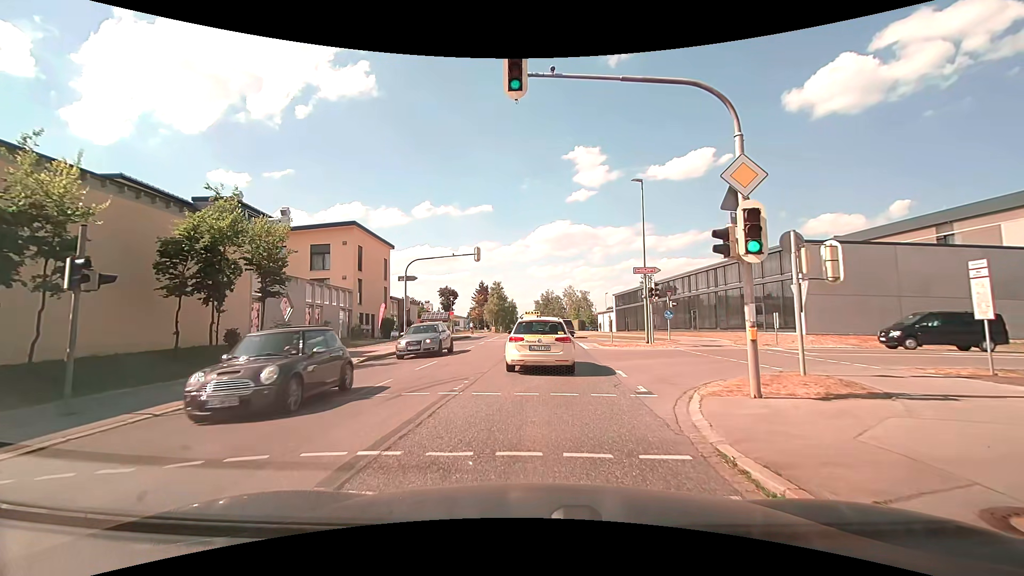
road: secondary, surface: asphalt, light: Day
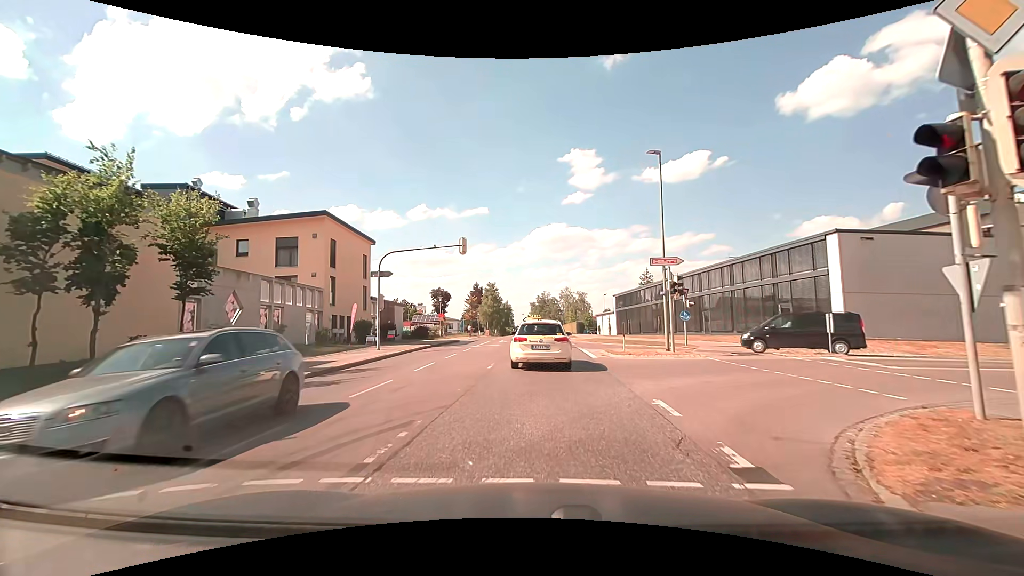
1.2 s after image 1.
(0.0, +5.0) m; 0°
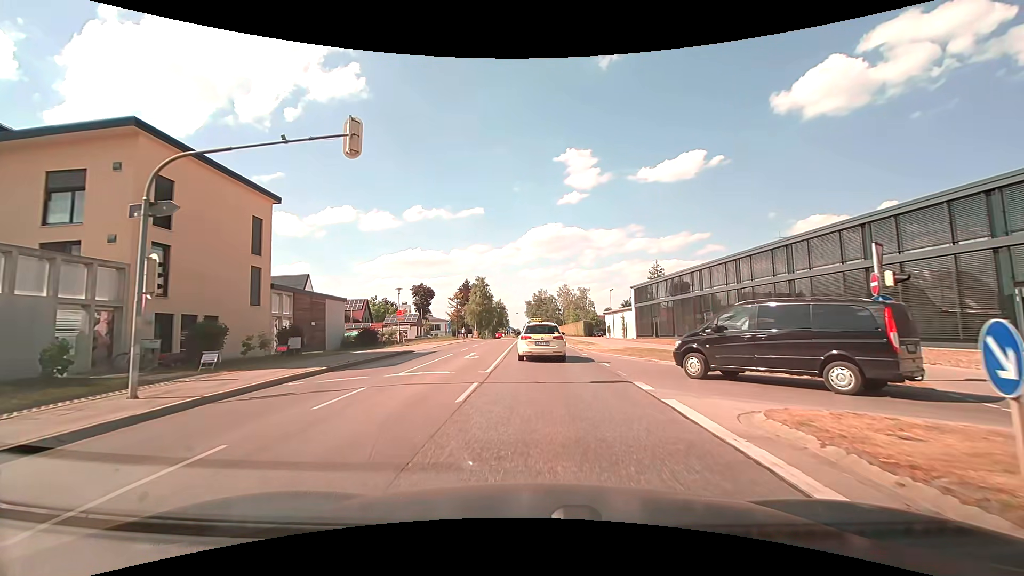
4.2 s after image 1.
(+0.2, +17.8) m; +1°
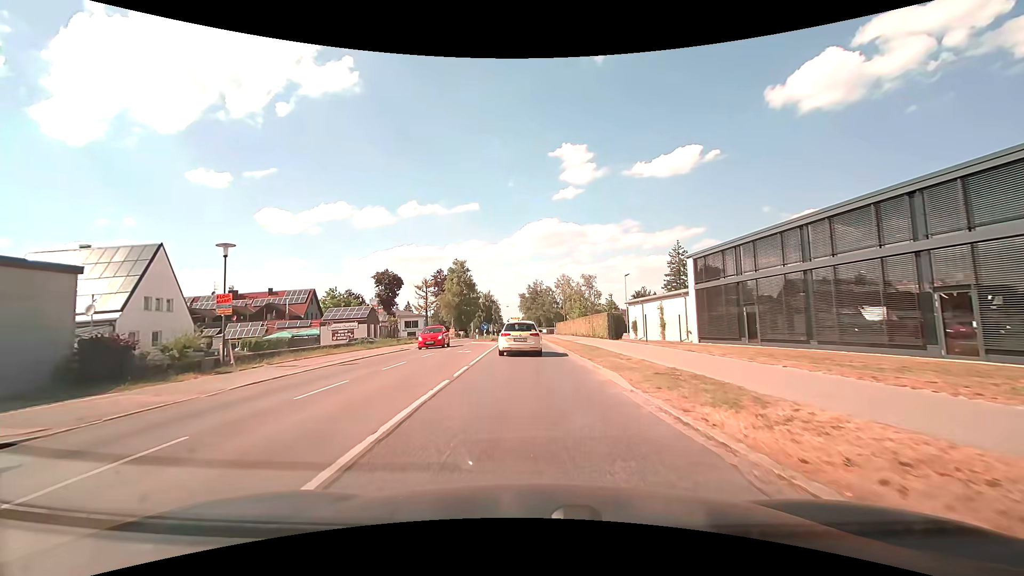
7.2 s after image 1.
(+0.2, +24.8) m; 0°
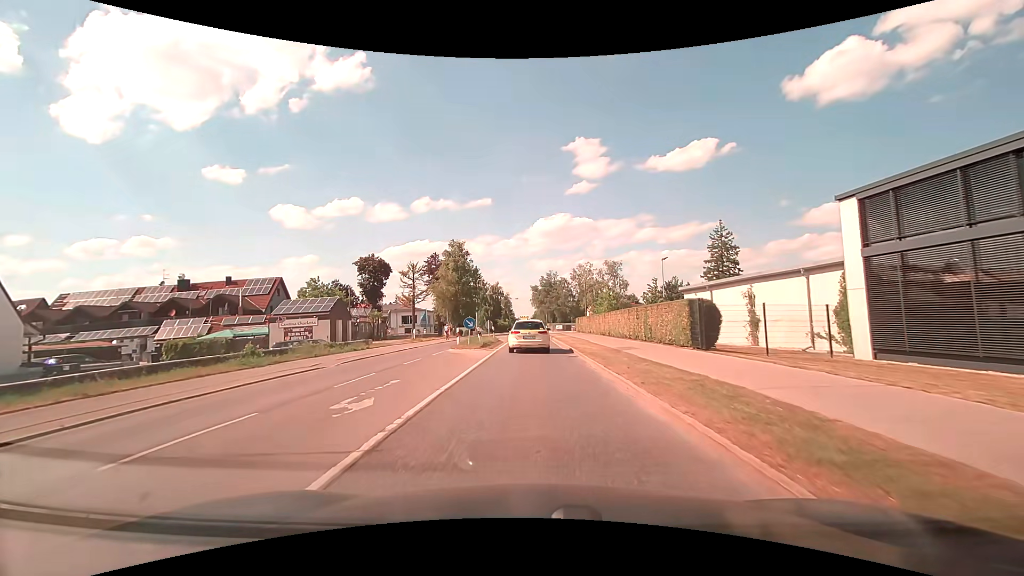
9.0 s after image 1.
(-0.2, +16.6) m; -1°
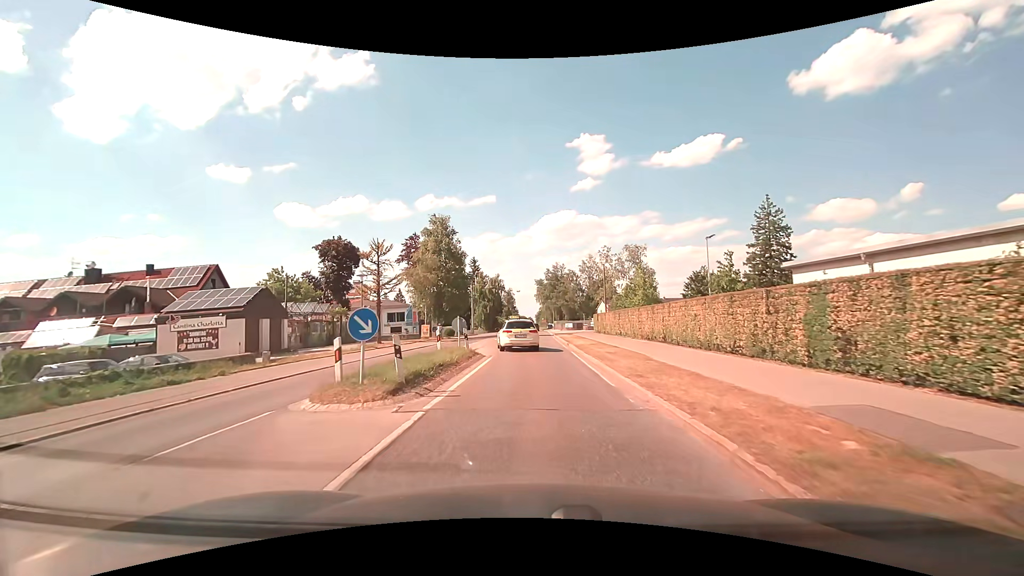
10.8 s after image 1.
(-0.2, +16.1) m; -1°
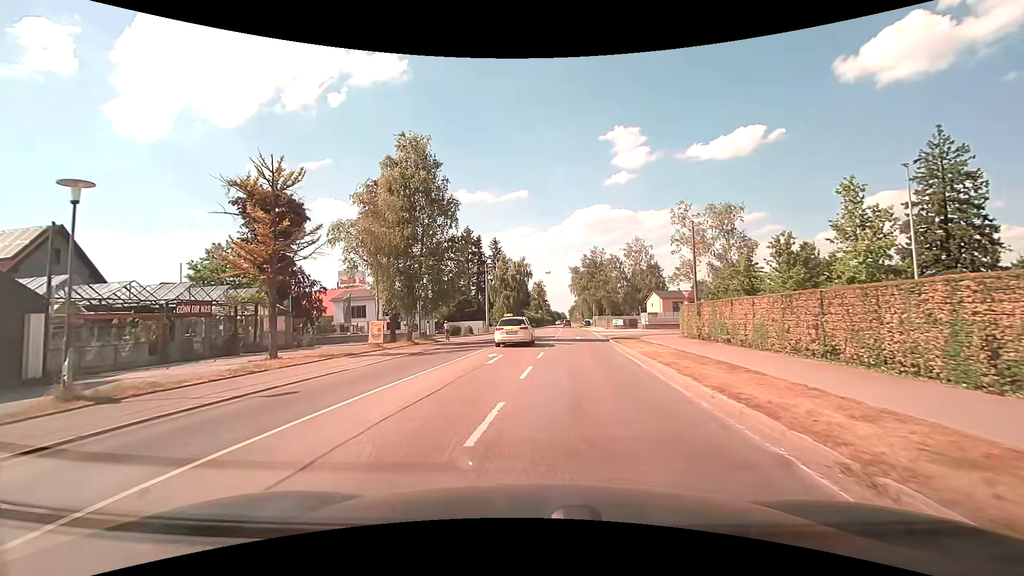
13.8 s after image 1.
(-0.4, +23.7) m; -4°
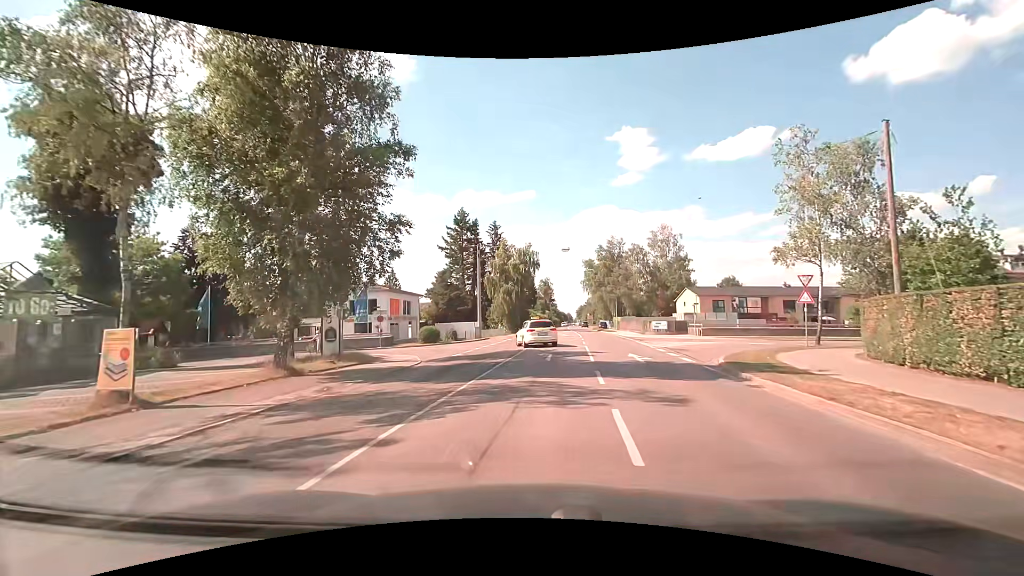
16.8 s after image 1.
(-0.4, +18.3) m; -1°
(0, +10) (+1, +20) (0, +30) (-6, +37) (-16, +40) (-26, +40) (-36, +40) (-46, +40) (-56, +40) (-66, +39) m
